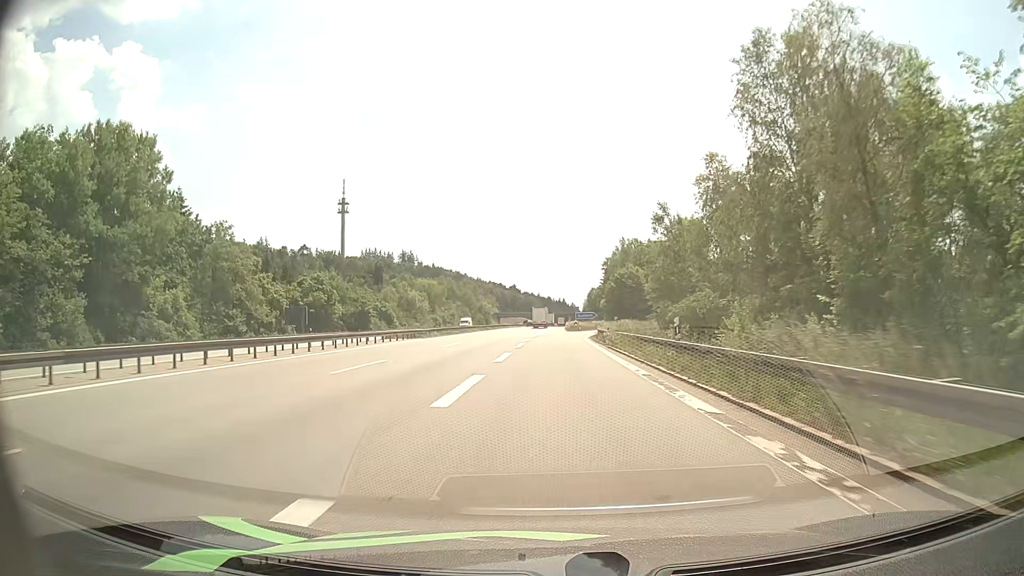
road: motorway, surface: asphalt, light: Day
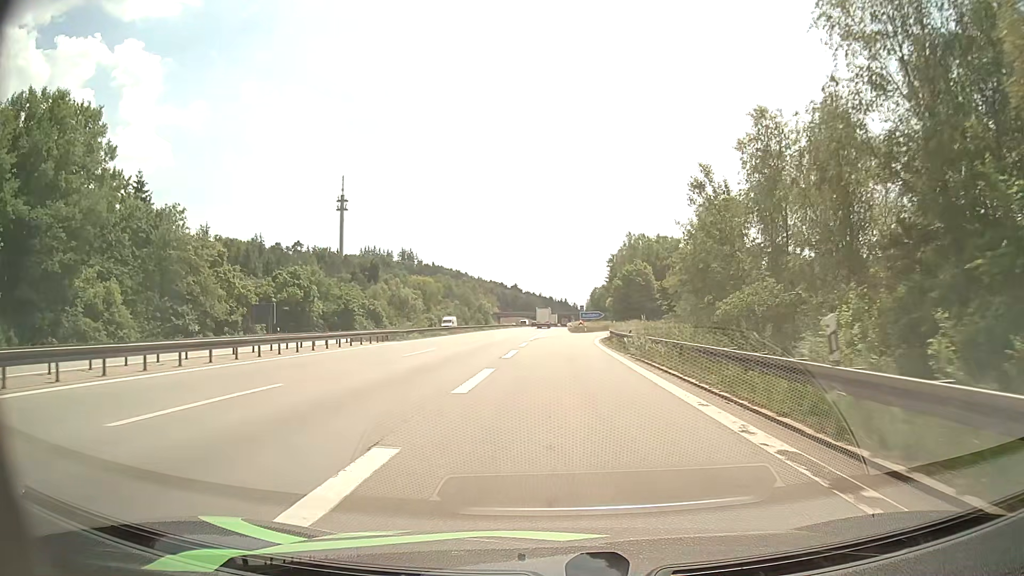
(0.0, +9.7) m; 0°
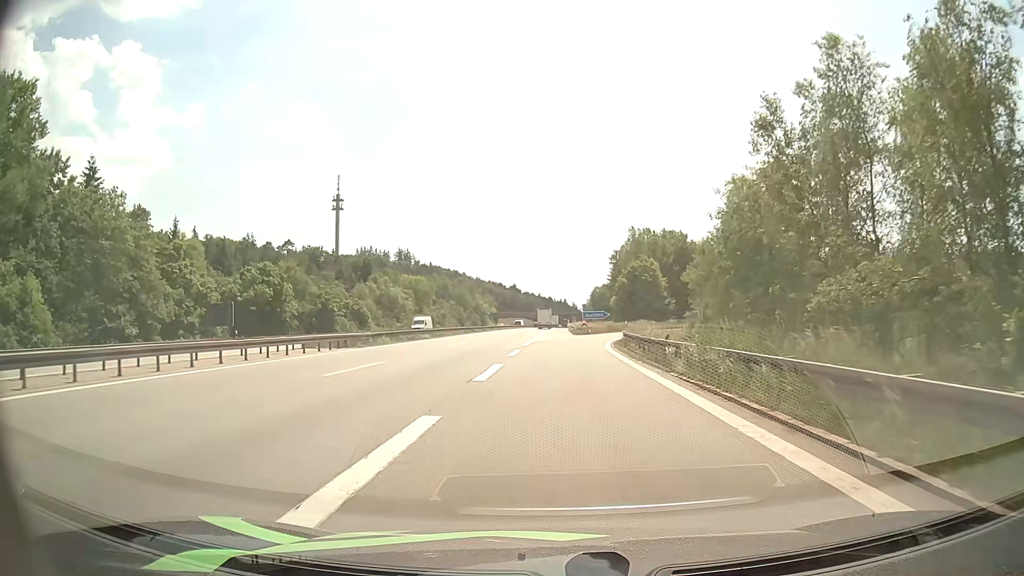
(0.0, +9.2) m; 0°
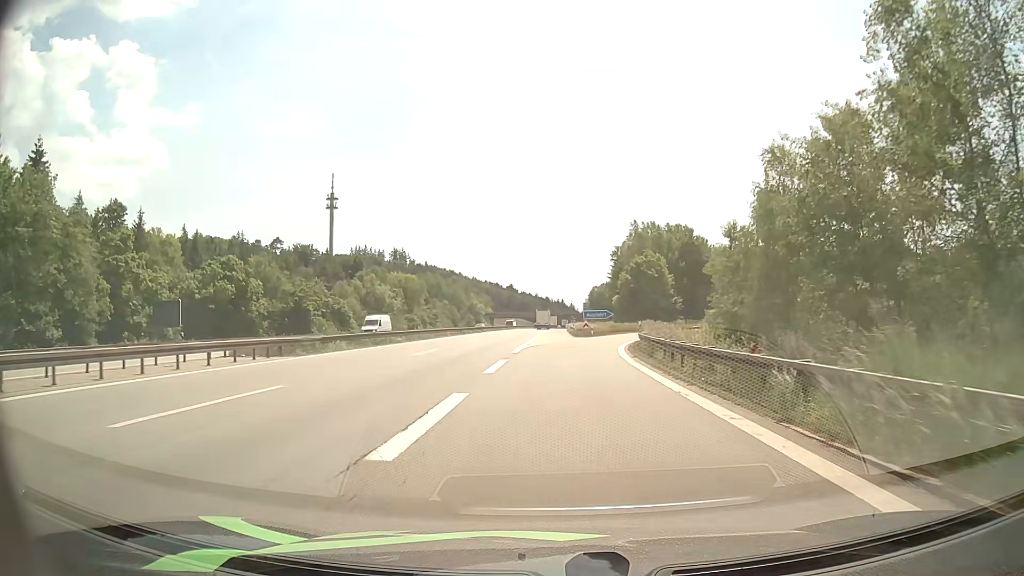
(0.0, +8.7) m; 0°
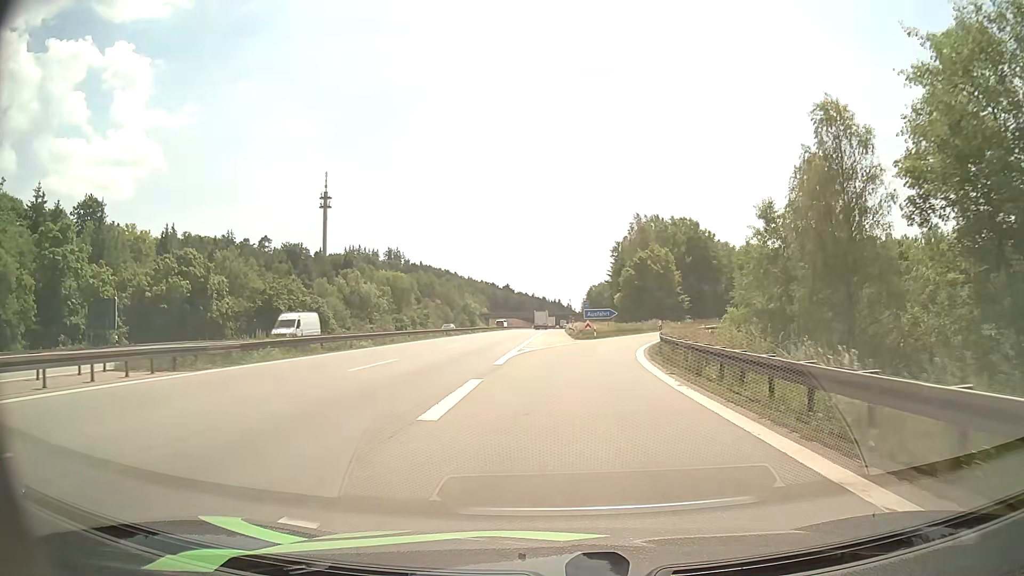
(0.0, +8.2) m; 0°
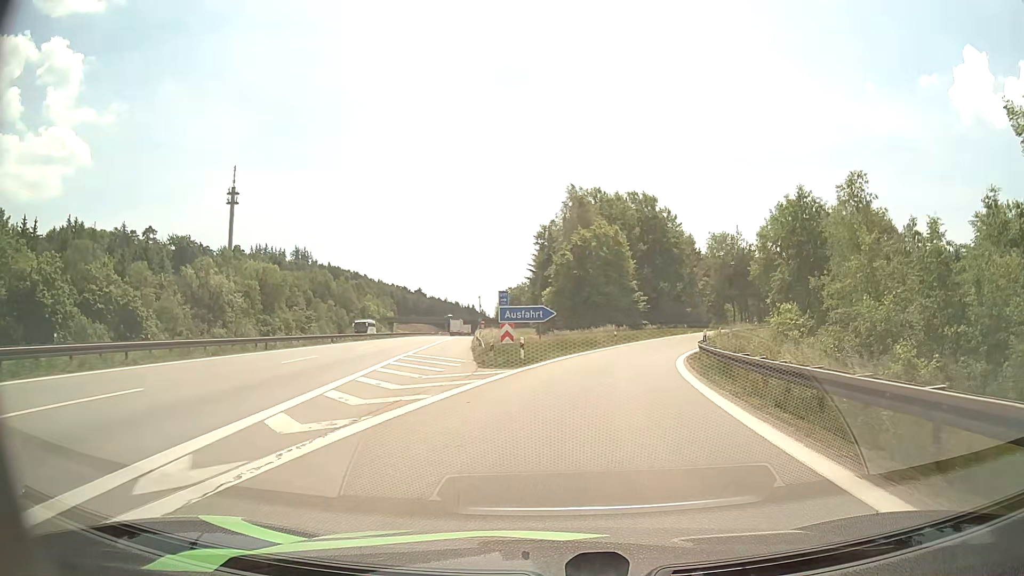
(+1.3, +29.5) m; +7°
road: motorway_link
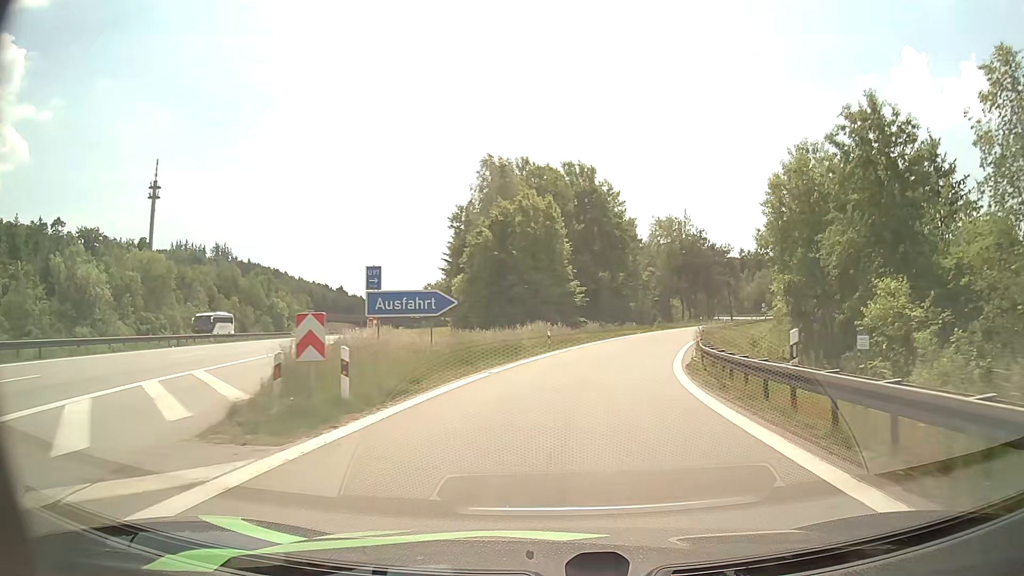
(+1.0, +15.7) m; +7°
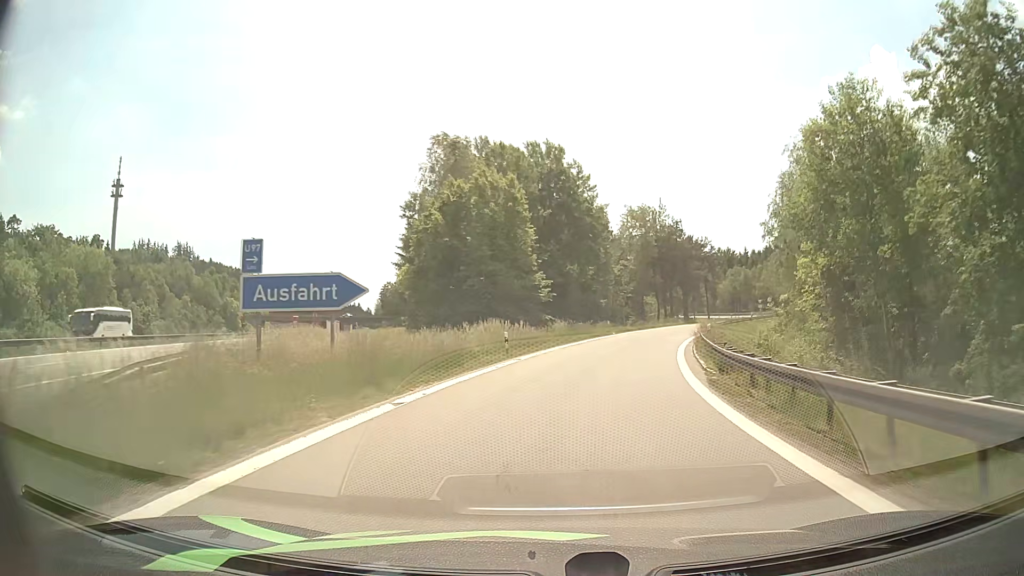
(+0.2, +8.3) m; +3°
